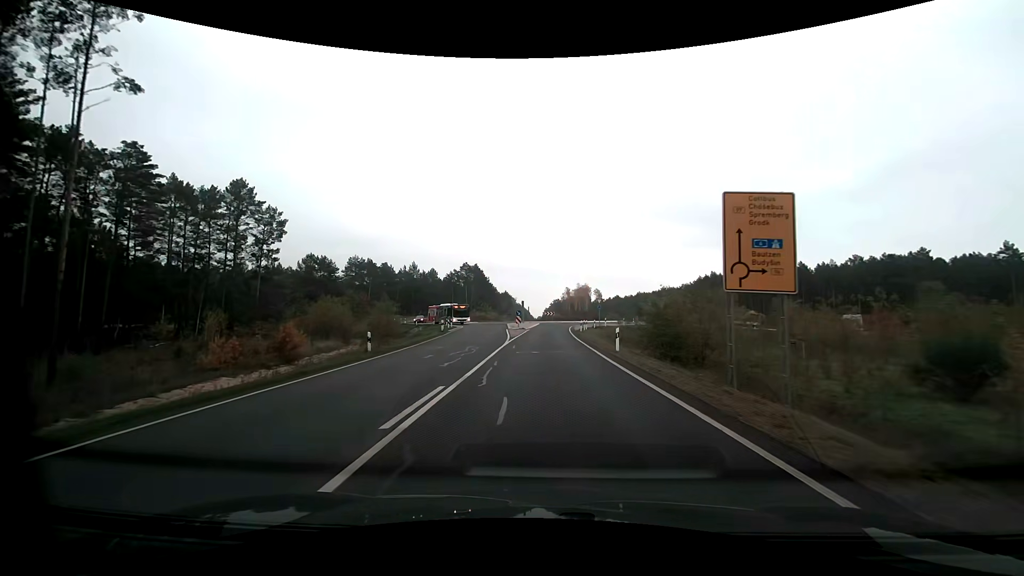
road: primary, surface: asphalt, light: Day
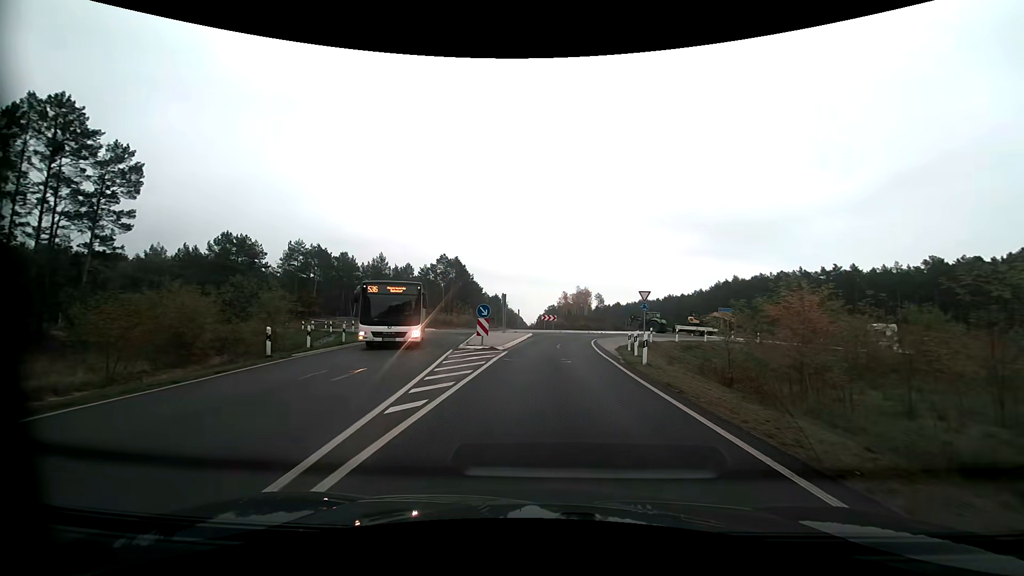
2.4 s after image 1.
(+0.3, +28.6) m; +1°
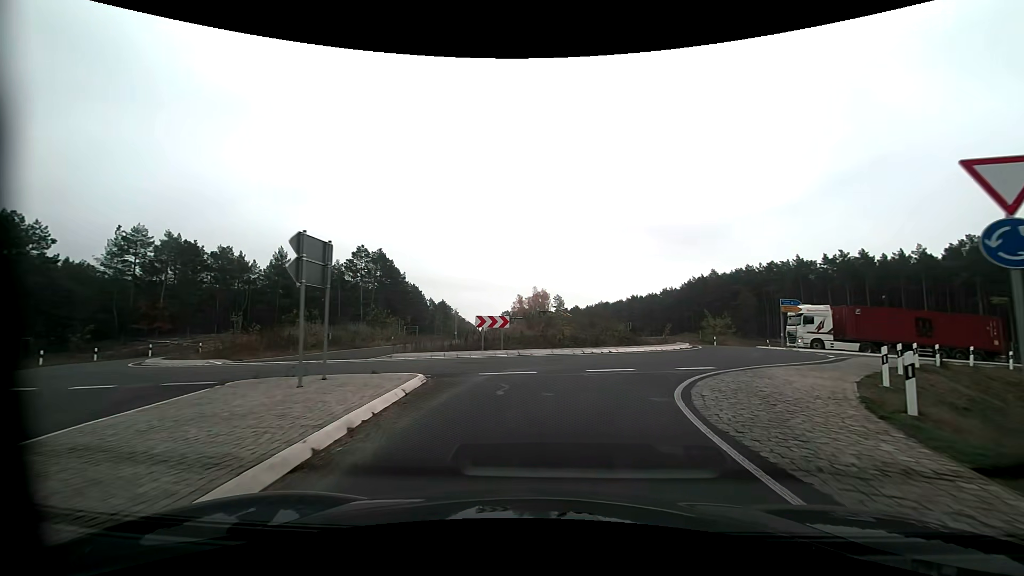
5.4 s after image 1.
(+1.0, +28.0) m; +5°
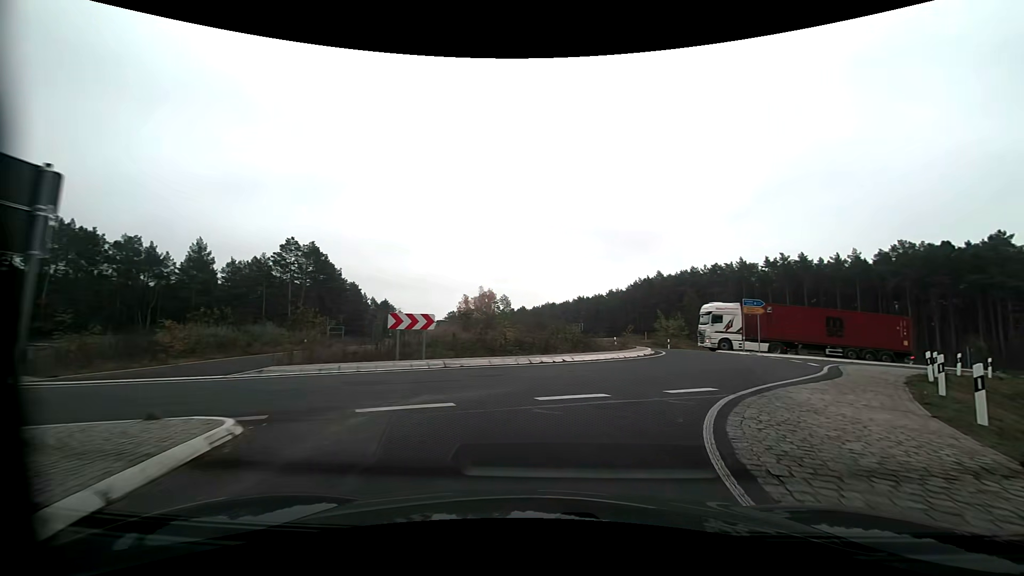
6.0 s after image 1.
(+0.3, +5.2) m; +6°
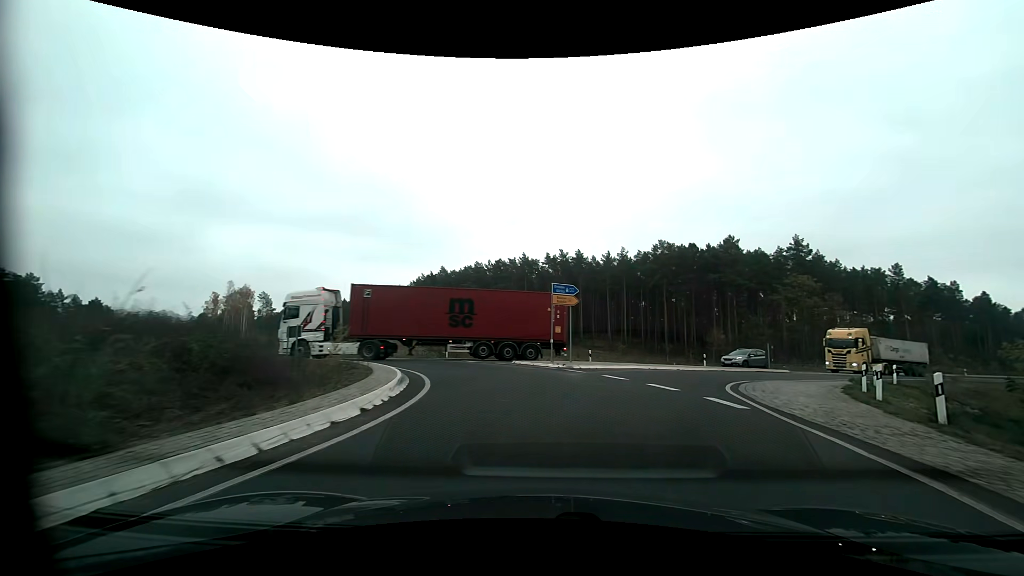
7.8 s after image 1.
(+3.5, +15.1) m; +24°
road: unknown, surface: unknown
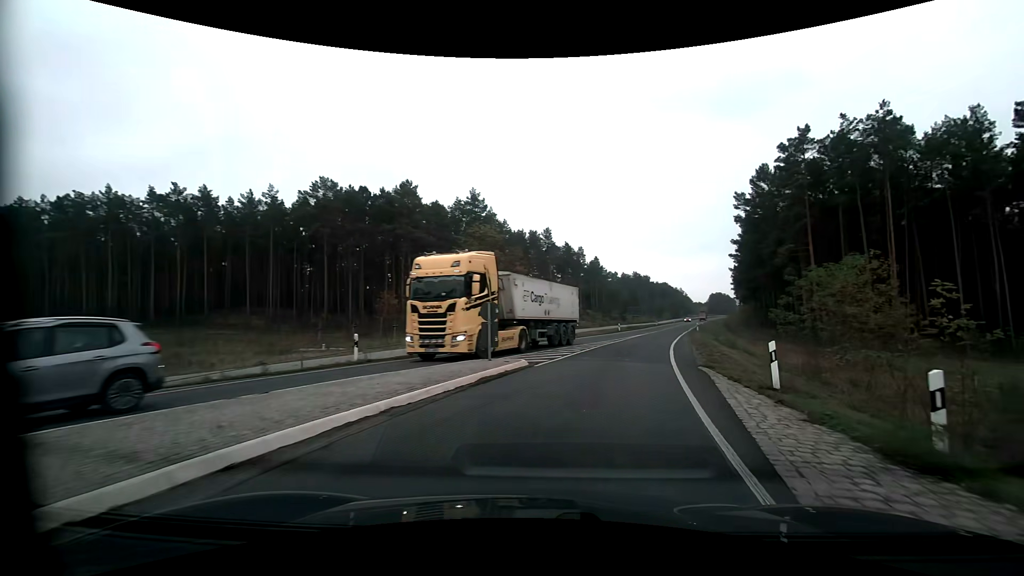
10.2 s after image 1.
(+7.0, +22.3) m; +36°
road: primary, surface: asphalt
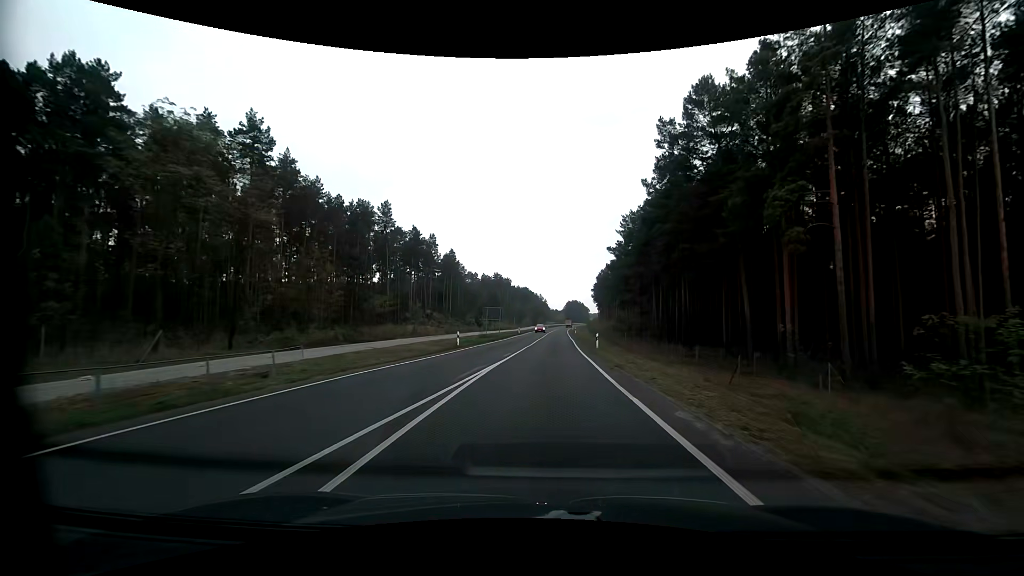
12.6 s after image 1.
(+6.0, +31.8) m; +16°
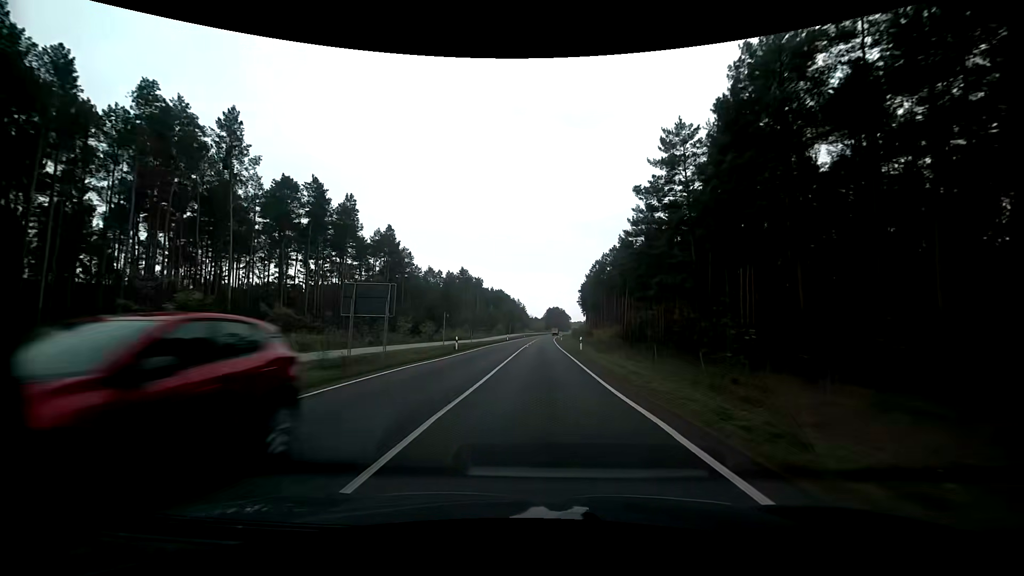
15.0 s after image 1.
(+1.4, +47.0) m; +2°
(0, +10) (0, +20) (0, +30) (0, +40) (0, +50) (0, +60) (0, +70) (+1, +80) (+1, +90) (+1, +100) m
